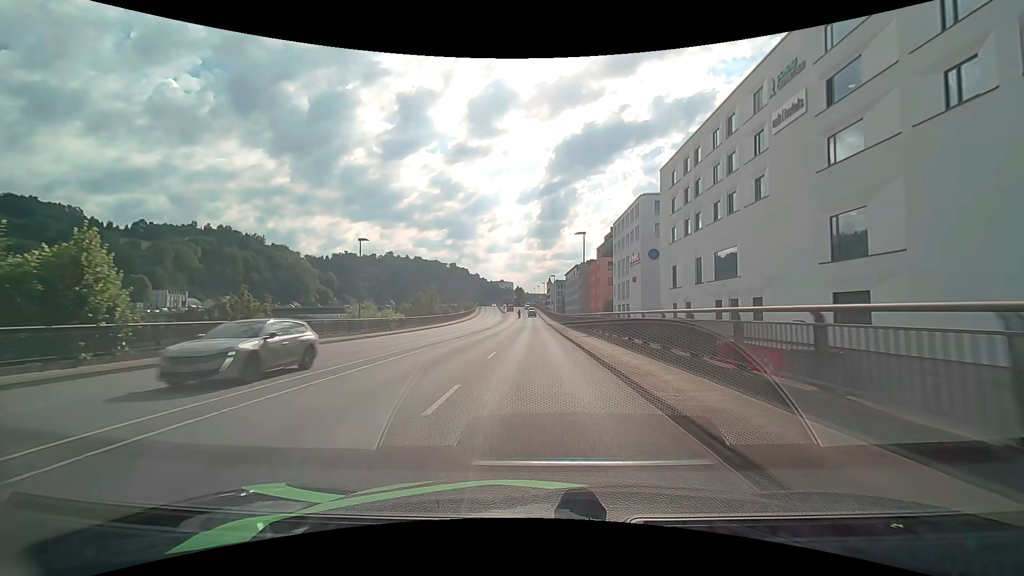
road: primary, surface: asphalt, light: Day
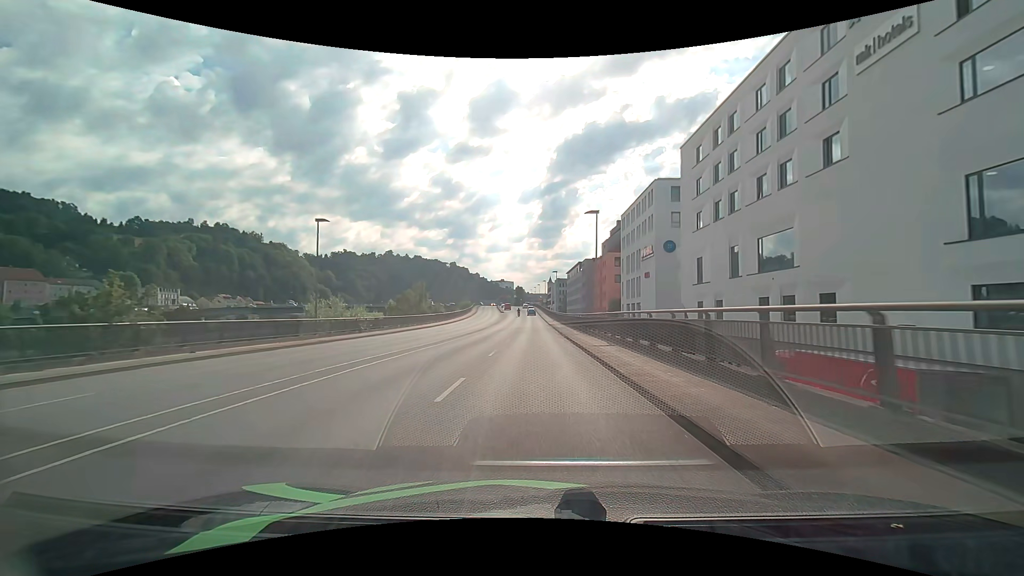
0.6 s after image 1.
(-0.1, +8.2) m; 0°
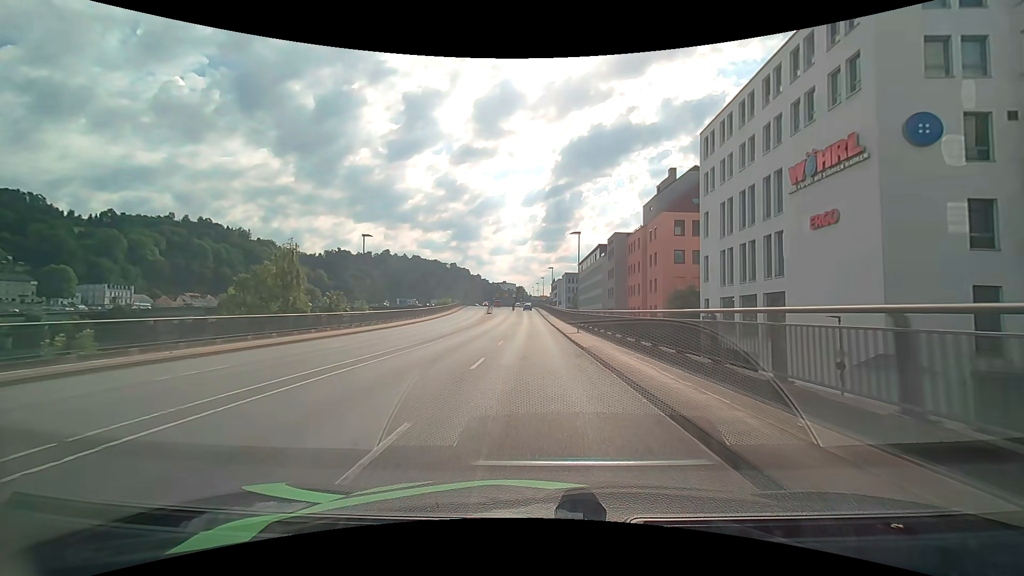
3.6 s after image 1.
(-0.2, +40.5) m; 0°
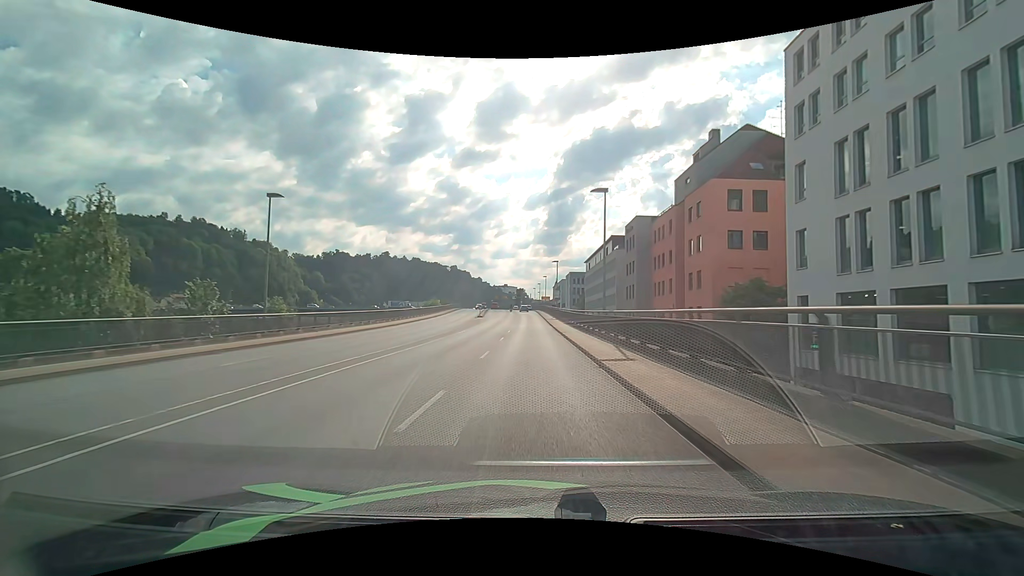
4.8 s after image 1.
(-0.2, +15.4) m; 0°
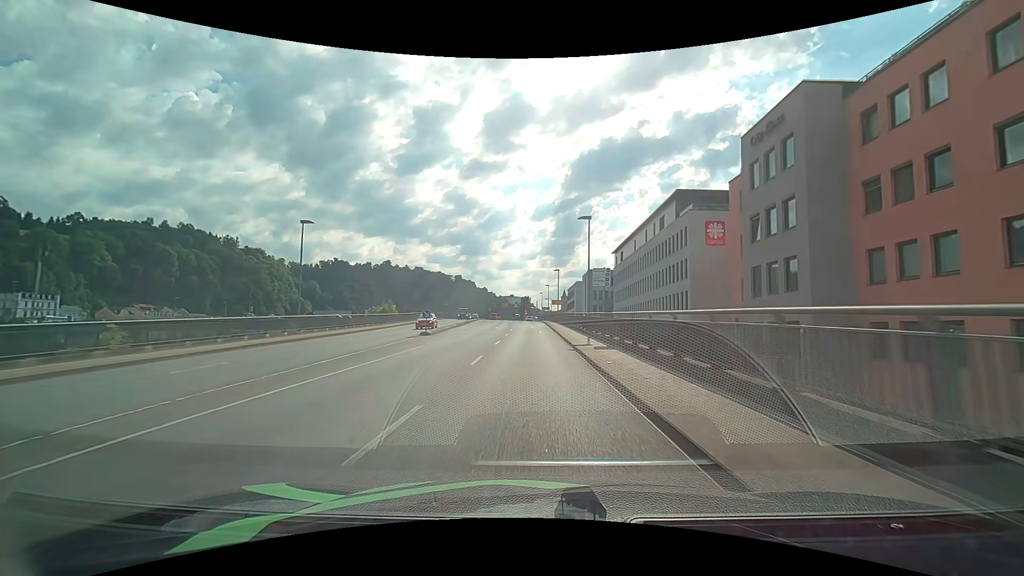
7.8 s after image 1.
(-0.4, +37.3) m; -1°
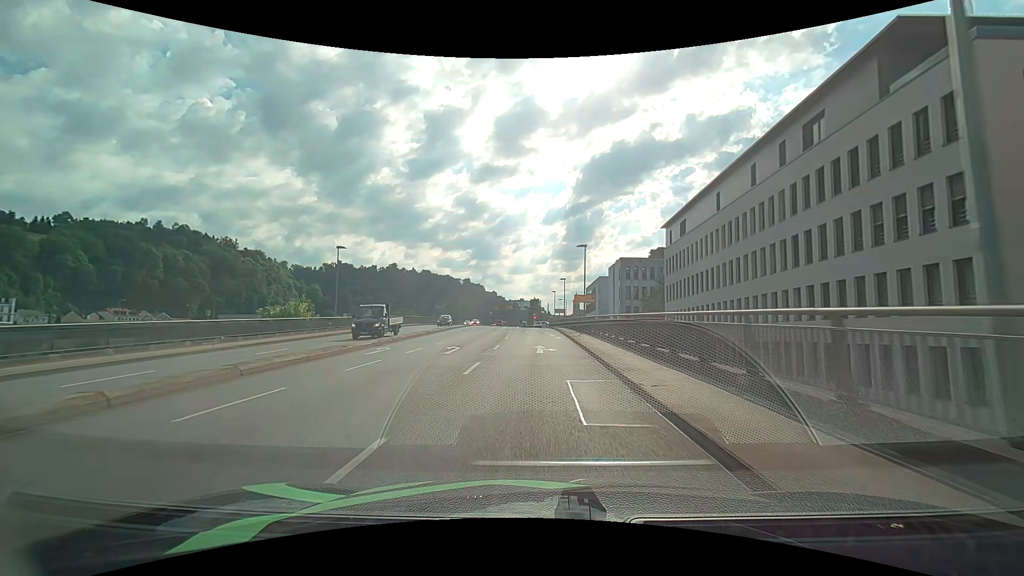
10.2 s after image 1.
(-0.3, +29.2) m; -1°
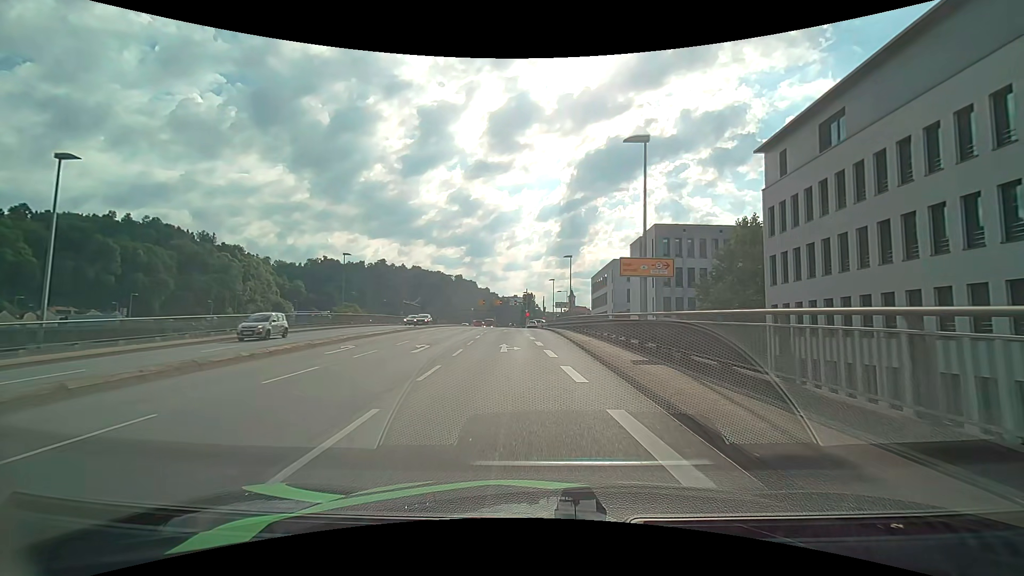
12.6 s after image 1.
(+0.1, +26.4) m; +1°
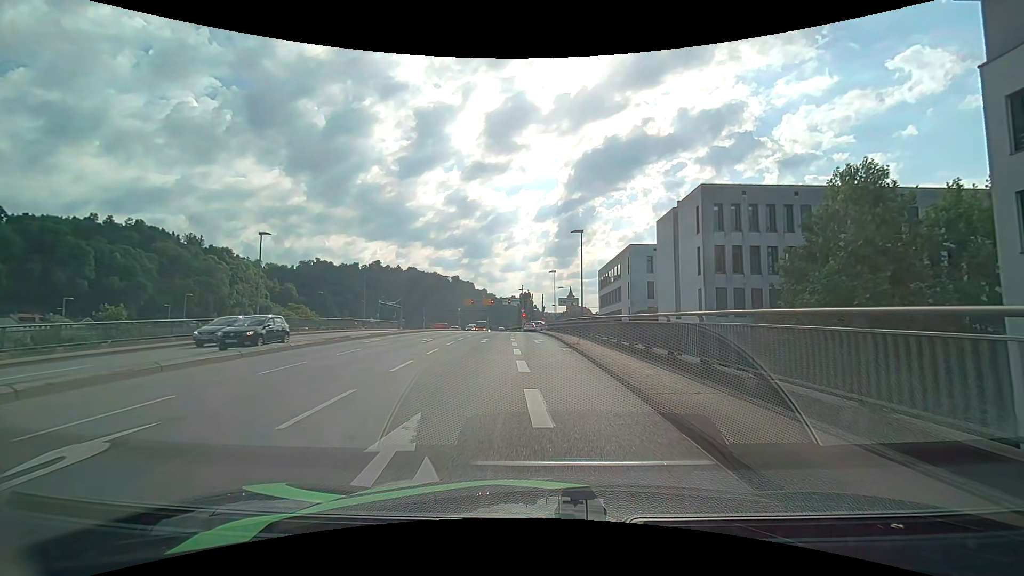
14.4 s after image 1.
(+0.1, +15.9) m; 0°
